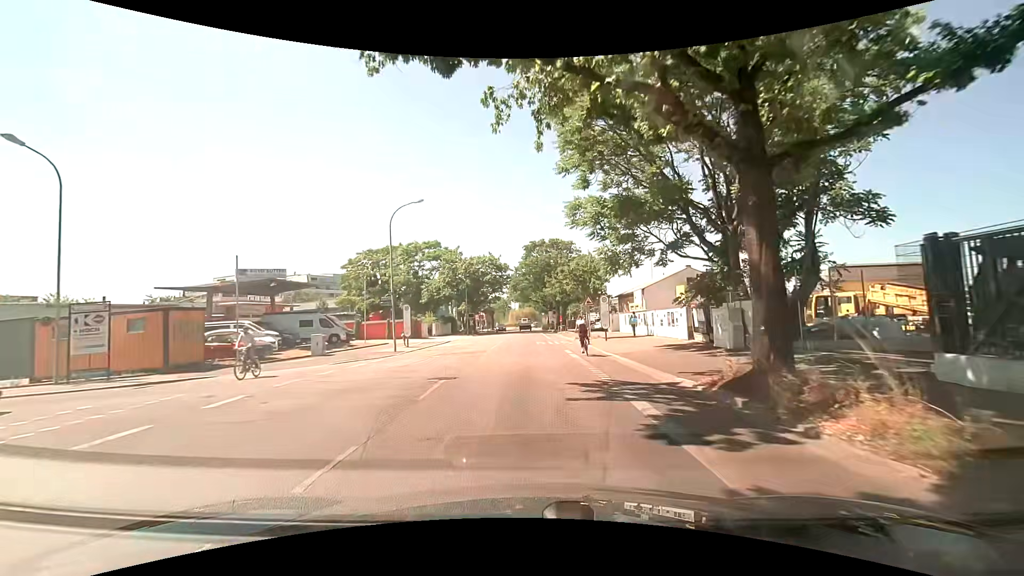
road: tertiary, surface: asphalt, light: Day
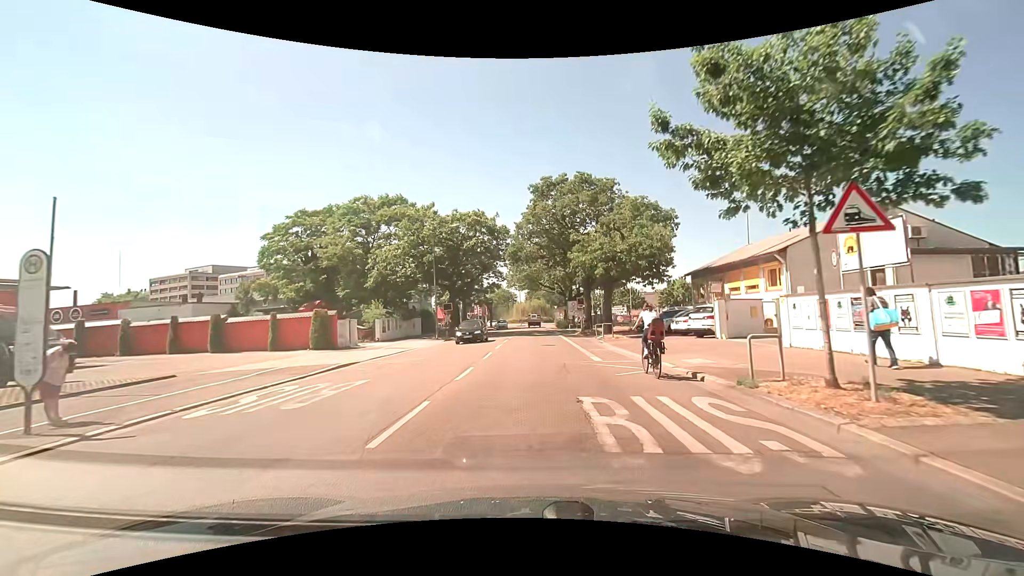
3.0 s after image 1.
(-0.1, +27.1) m; -1°
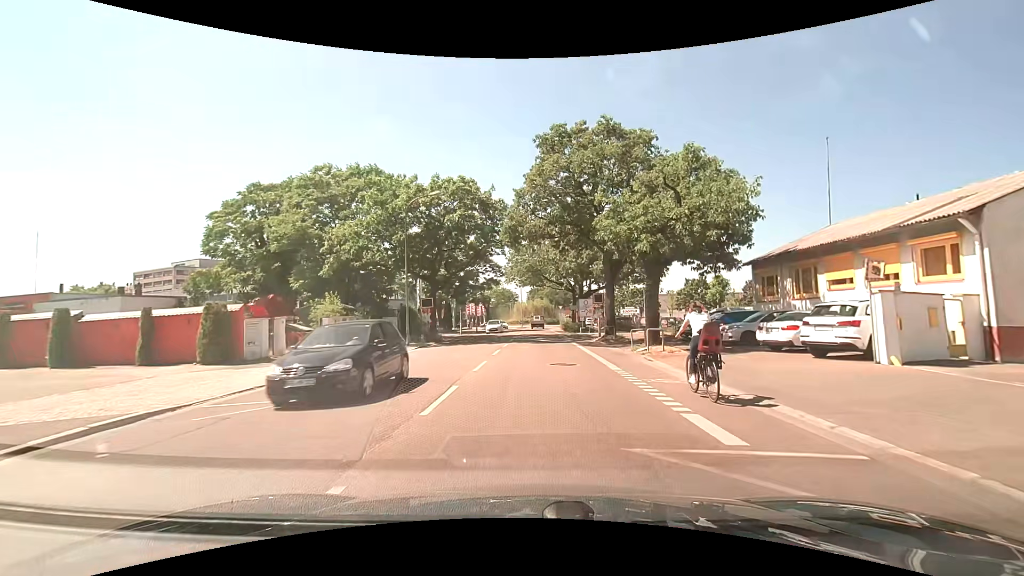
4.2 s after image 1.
(-0.1, +10.2) m; -1°
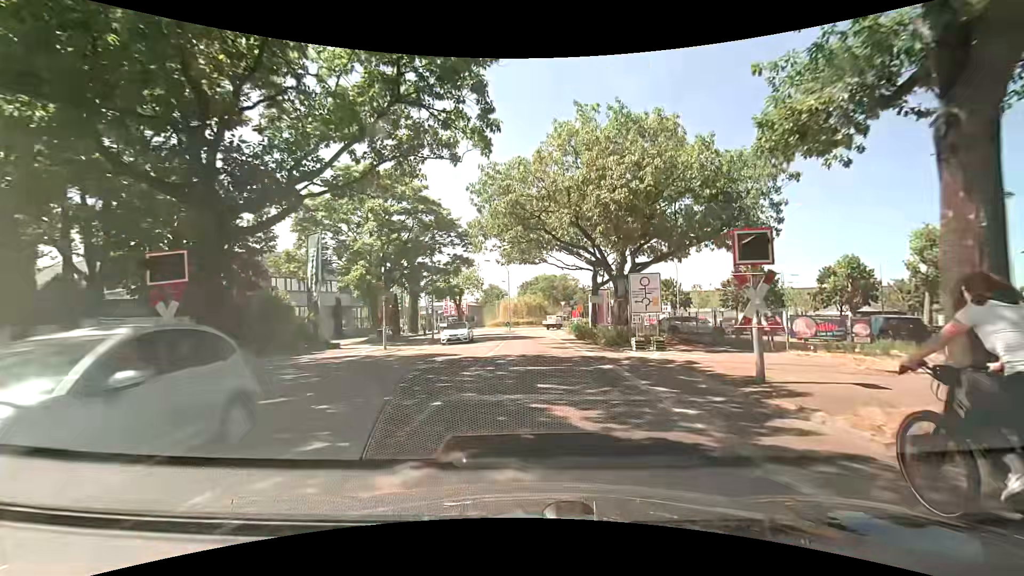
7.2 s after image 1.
(+0.3, +25.4) m; +2°
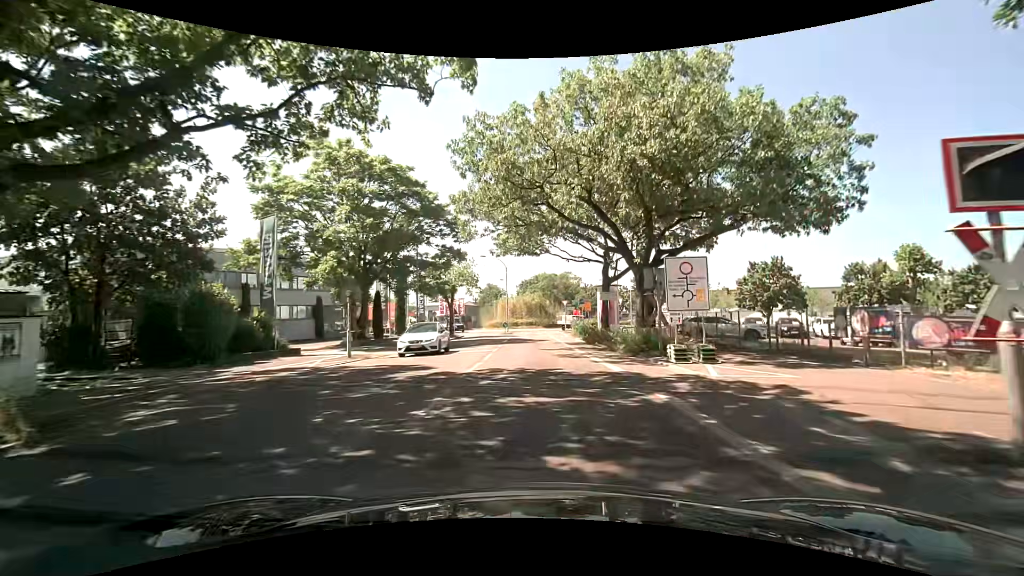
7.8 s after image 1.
(0.0, +5.3) m; 0°
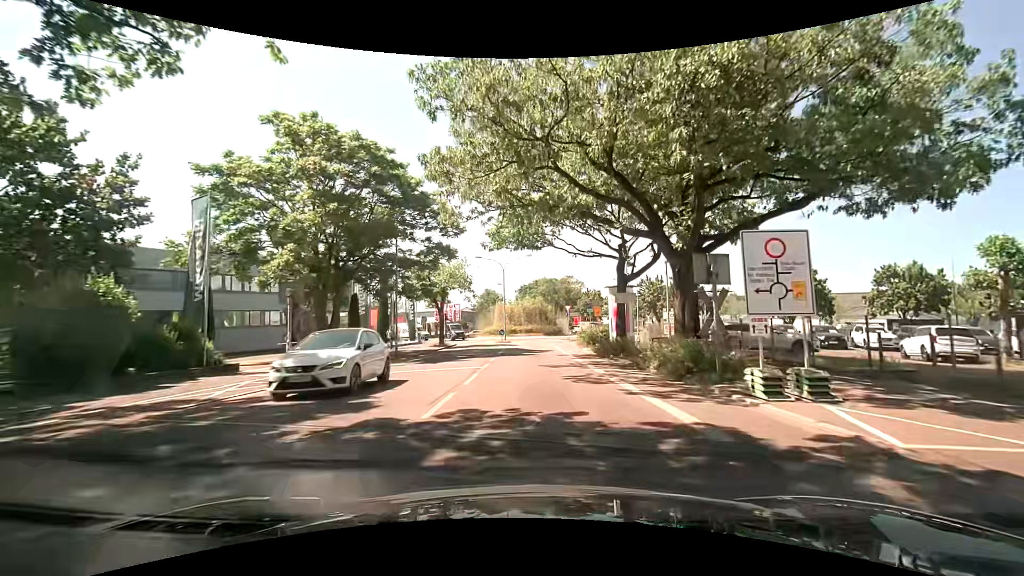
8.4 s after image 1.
(0.0, +5.4) m; 0°
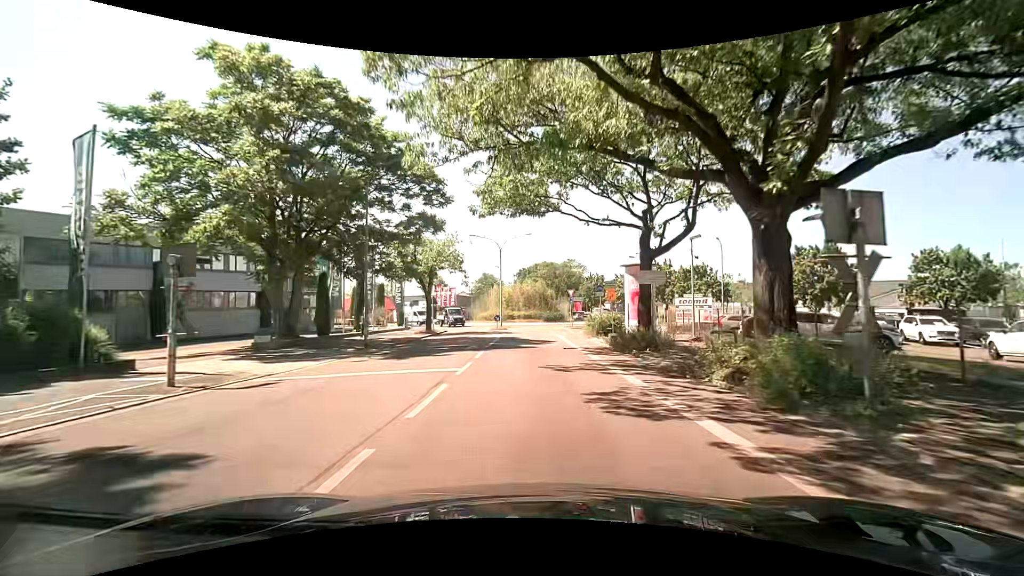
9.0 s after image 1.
(0.0, +5.3) m; 0°
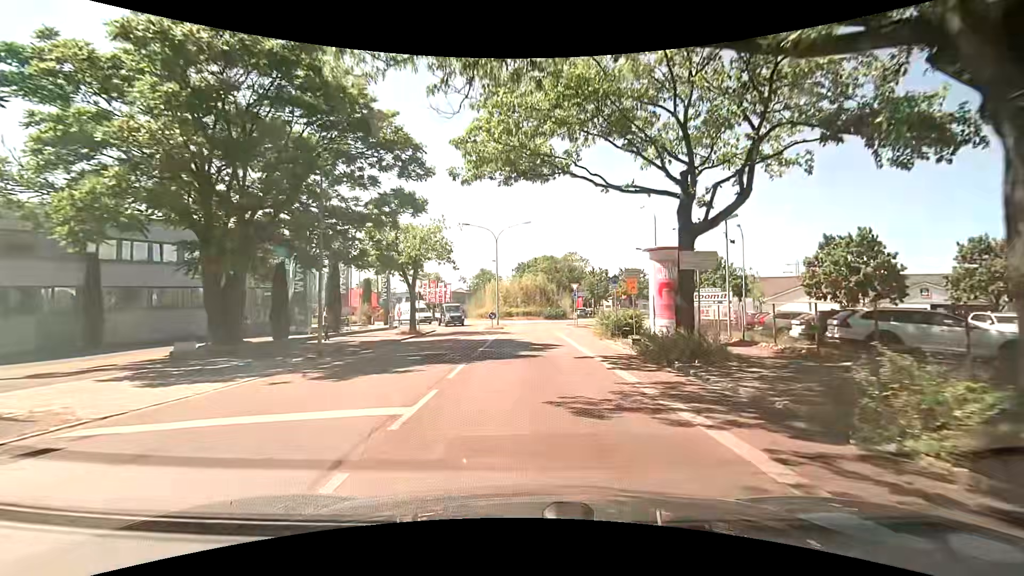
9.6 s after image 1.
(+0.1, +5.2) m; +1°
